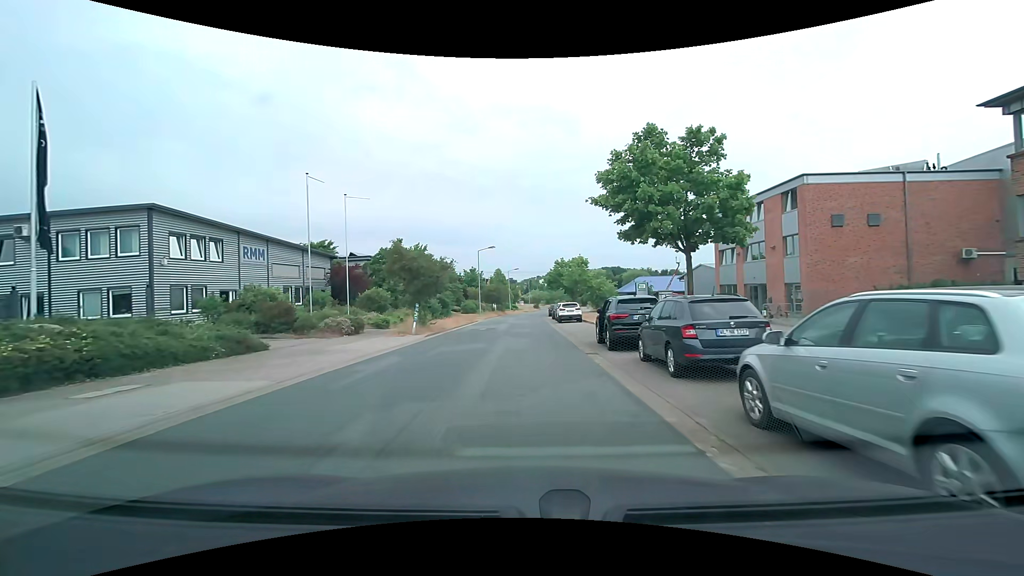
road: residential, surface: asphalt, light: Day
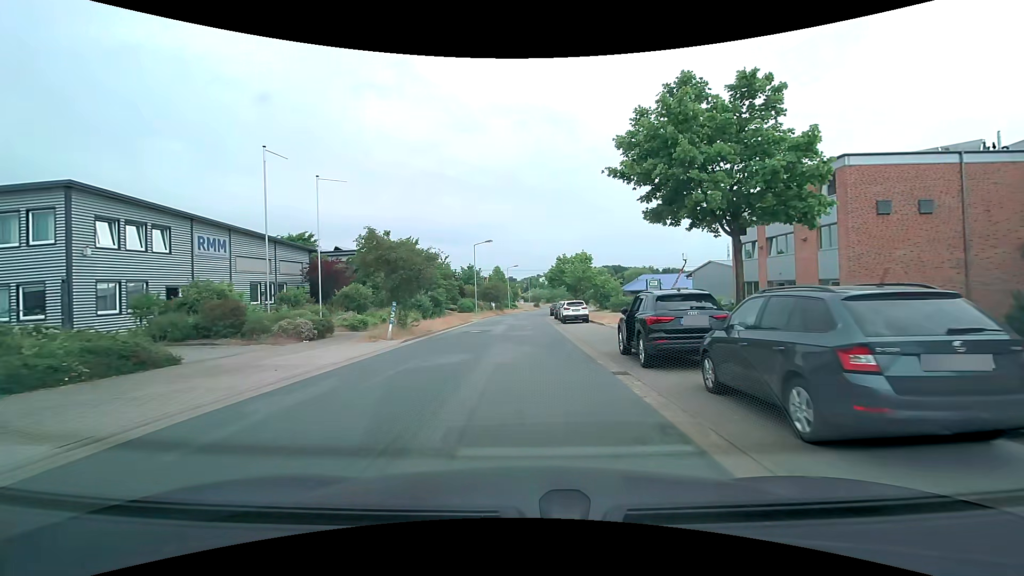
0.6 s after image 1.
(0.0, +4.3) m; 0°
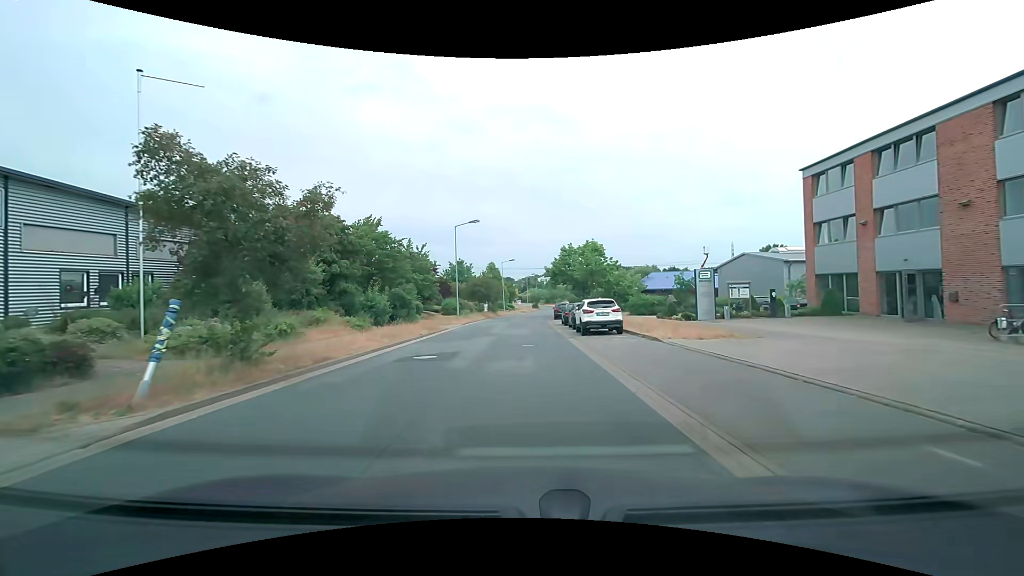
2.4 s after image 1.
(0.0, +12.7) m; 0°
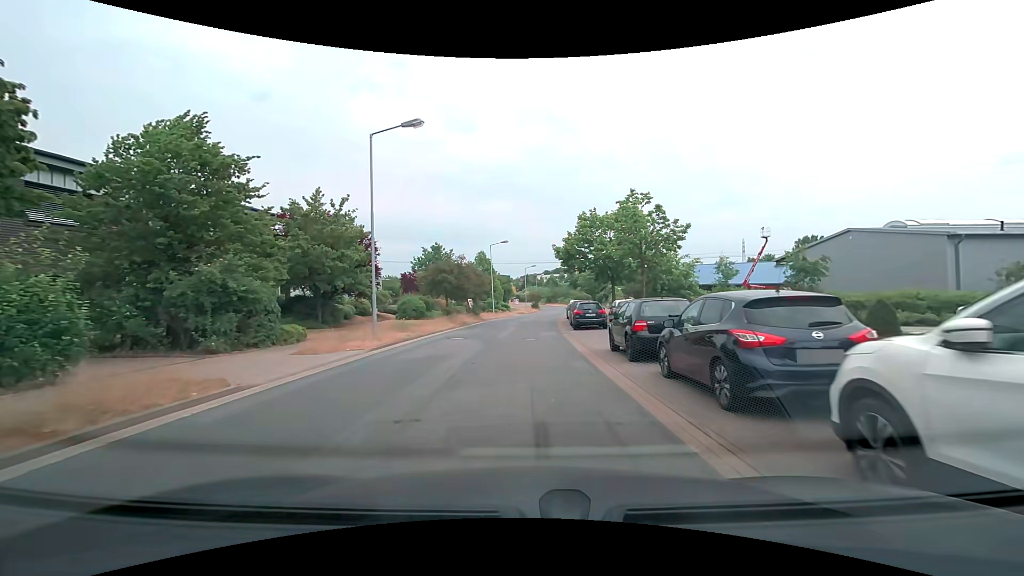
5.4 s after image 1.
(+0.1, +21.3) m; +1°
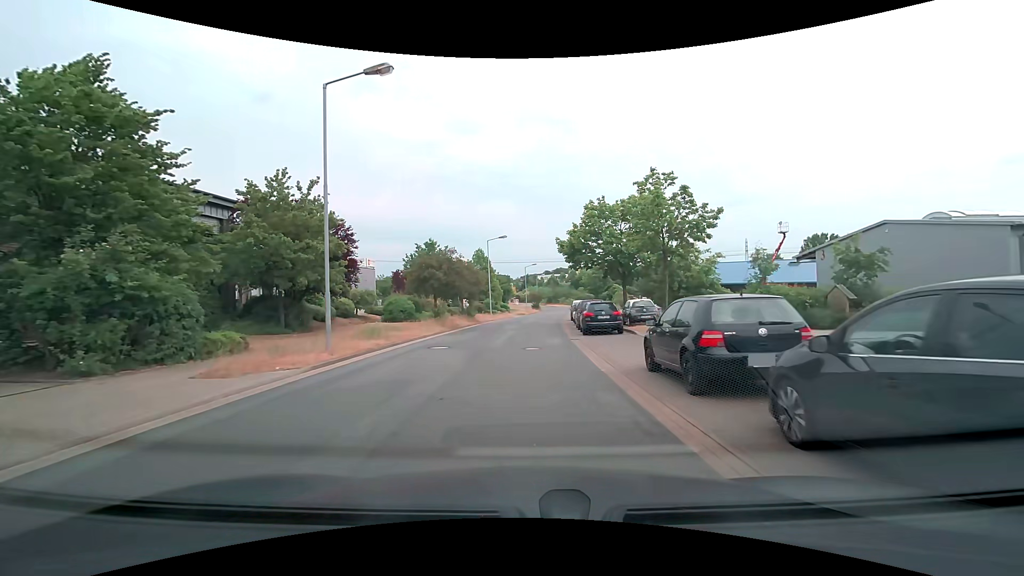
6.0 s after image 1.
(0.0, +4.3) m; -1°
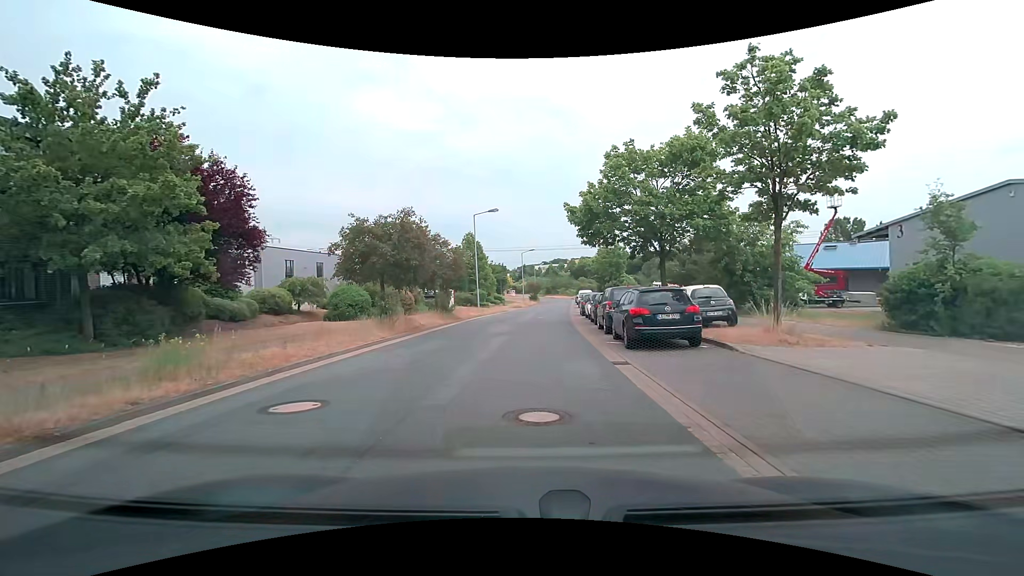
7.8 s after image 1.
(+0.1, +9.2) m; +2°
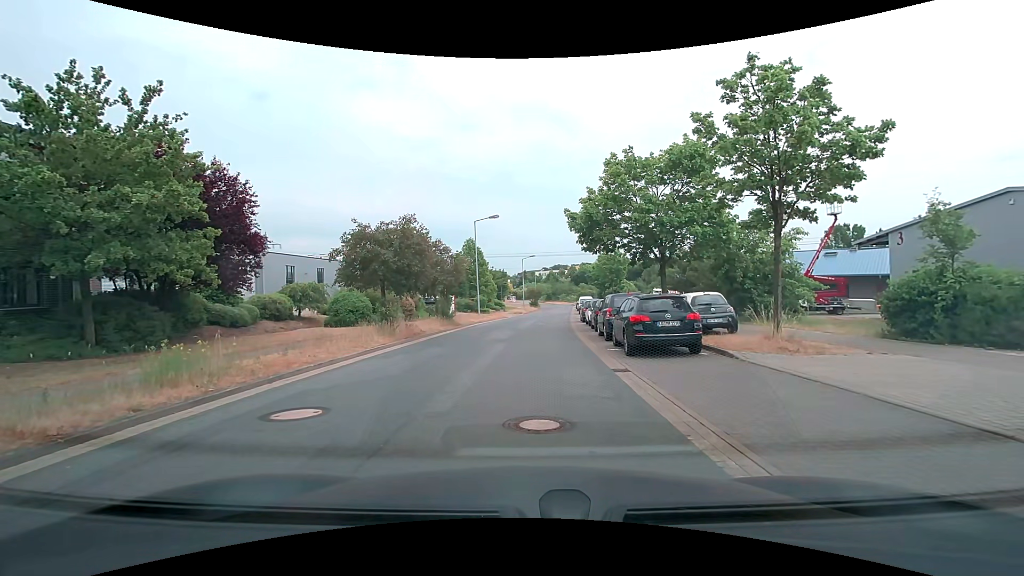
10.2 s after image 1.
(0.0, +0.1) m; 0°
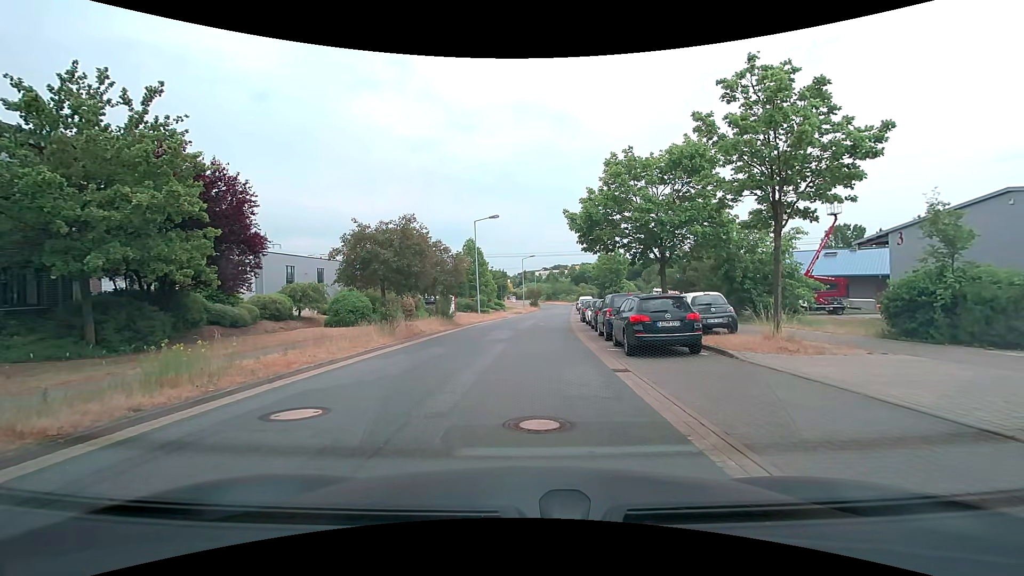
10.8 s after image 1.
(0.0, 0.0) m; 0°
(0, +10) (0, +20) (0, +30) (+1, +40) (+1, +50) (+2, +60) (+2, +70) (+3, +80) (+4, +90) (+5, +100) m
